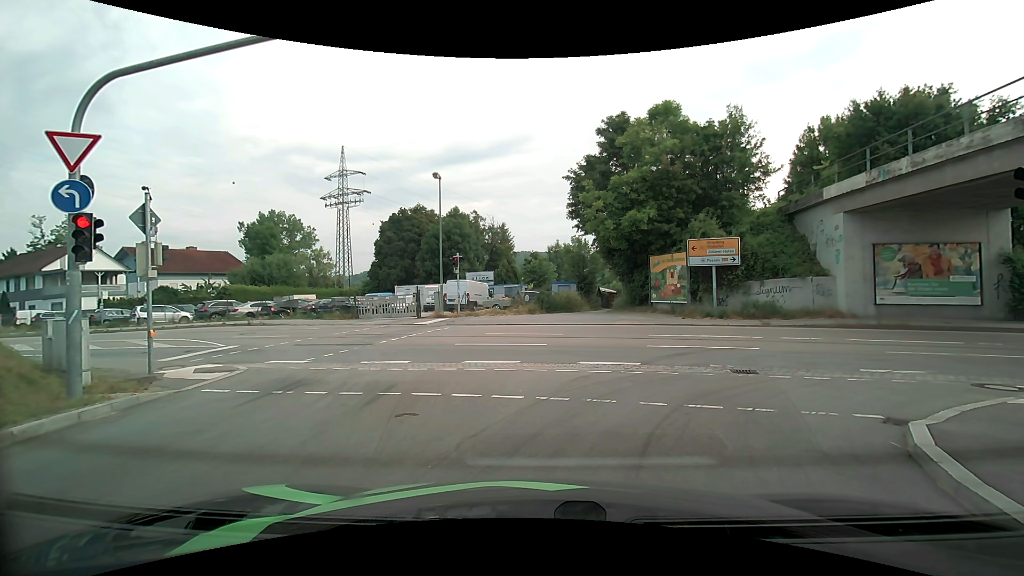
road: primary_link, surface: asphalt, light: Day
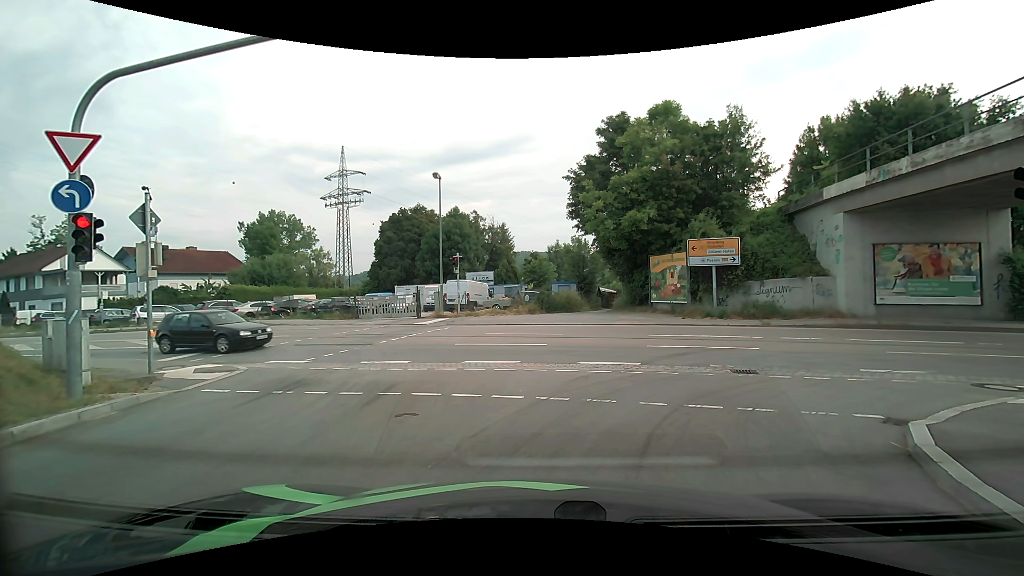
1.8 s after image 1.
(0.0, 0.0) m; 0°
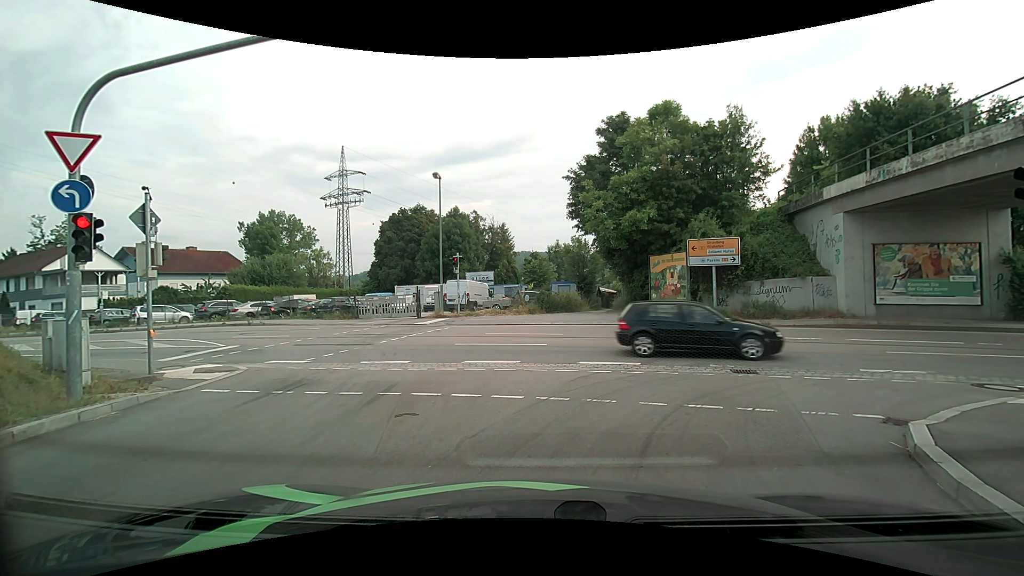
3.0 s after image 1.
(0.0, 0.0) m; 0°
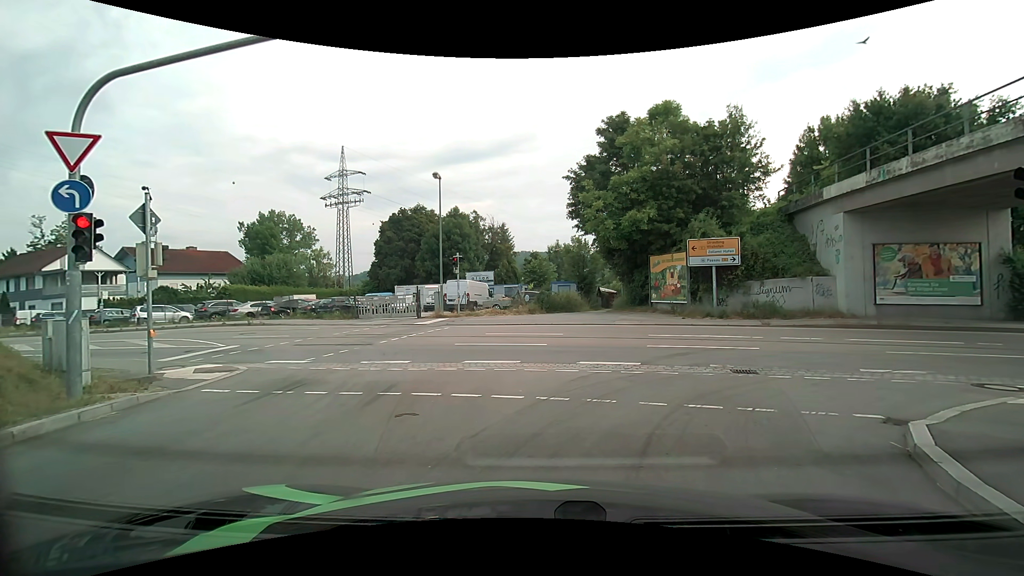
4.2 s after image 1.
(0.0, 0.0) m; 0°
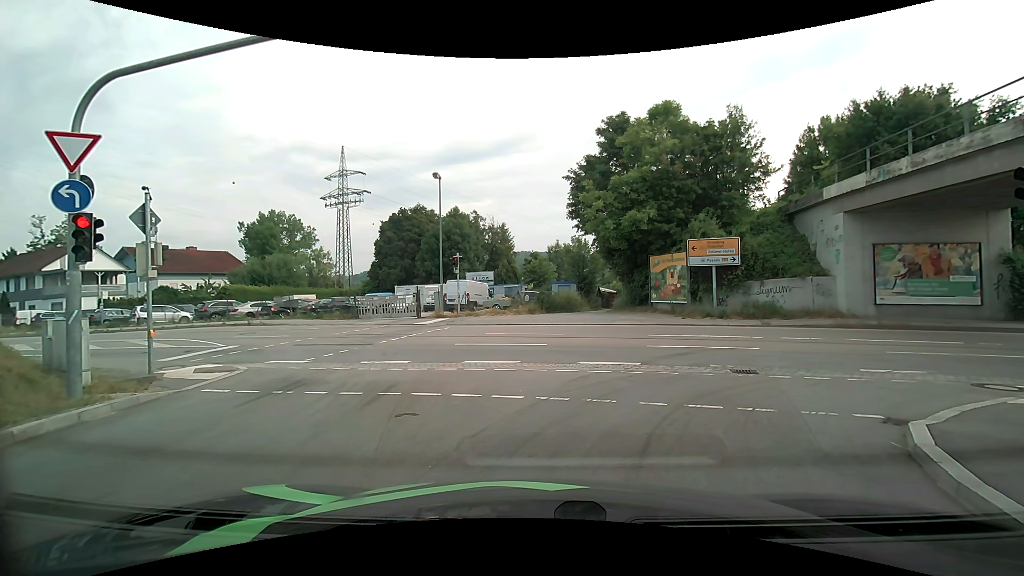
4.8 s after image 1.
(0.0, 0.0) m; 0°
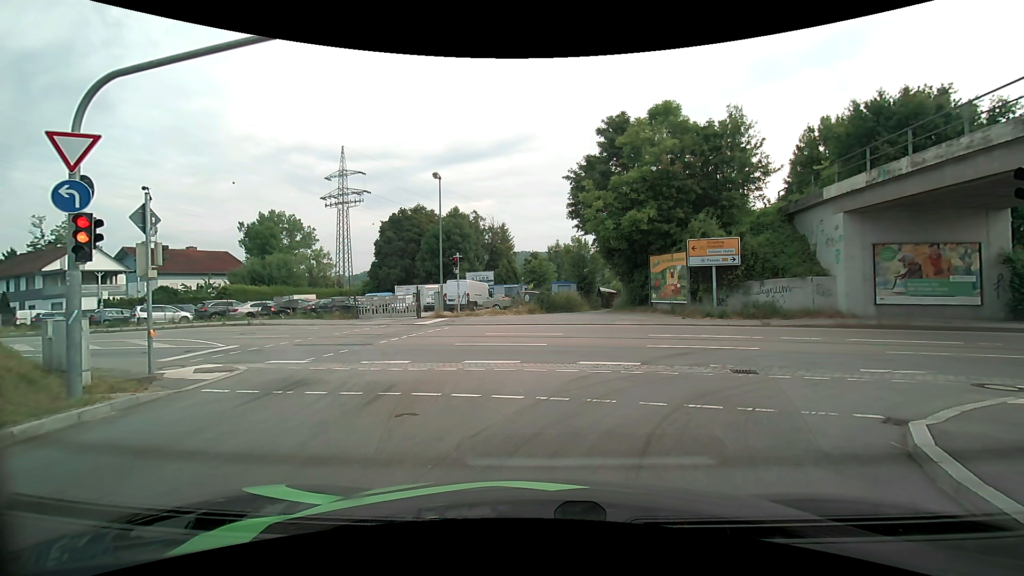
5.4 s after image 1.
(0.0, 0.0) m; 0°
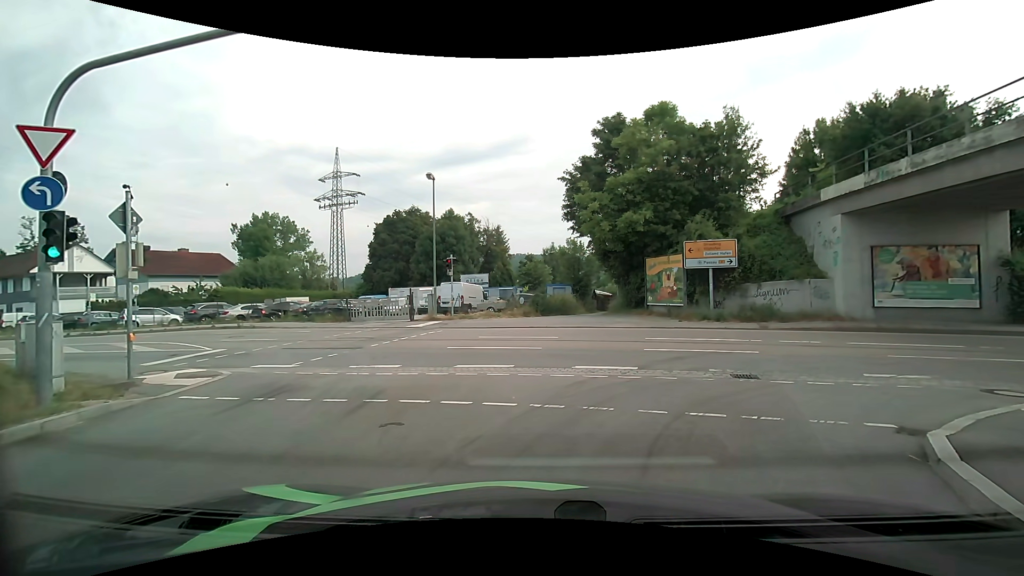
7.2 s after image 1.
(0.0, +0.4) m; 0°
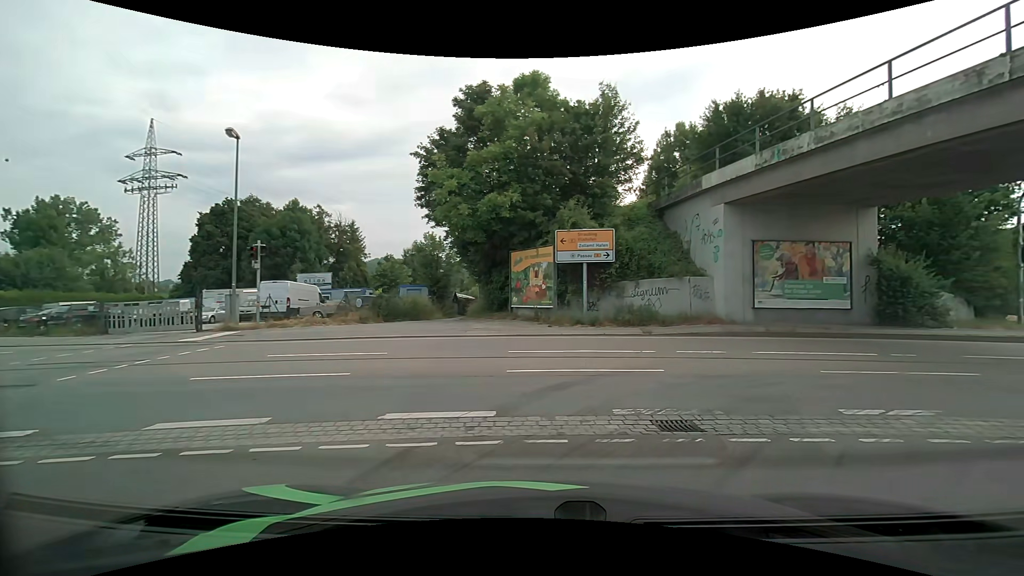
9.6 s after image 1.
(+0.9, +5.6) m; +18°
